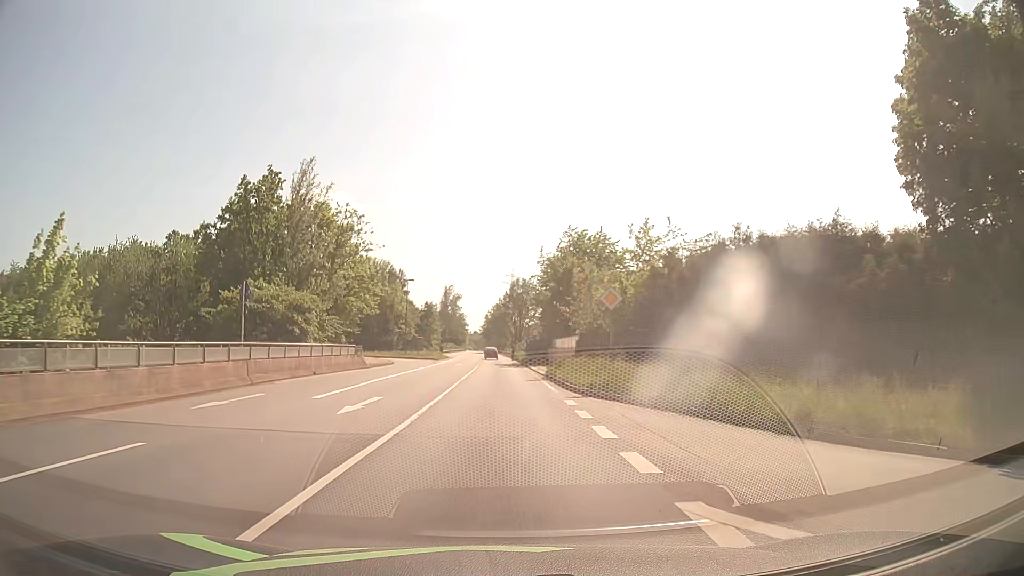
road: primary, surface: asphalt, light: Day
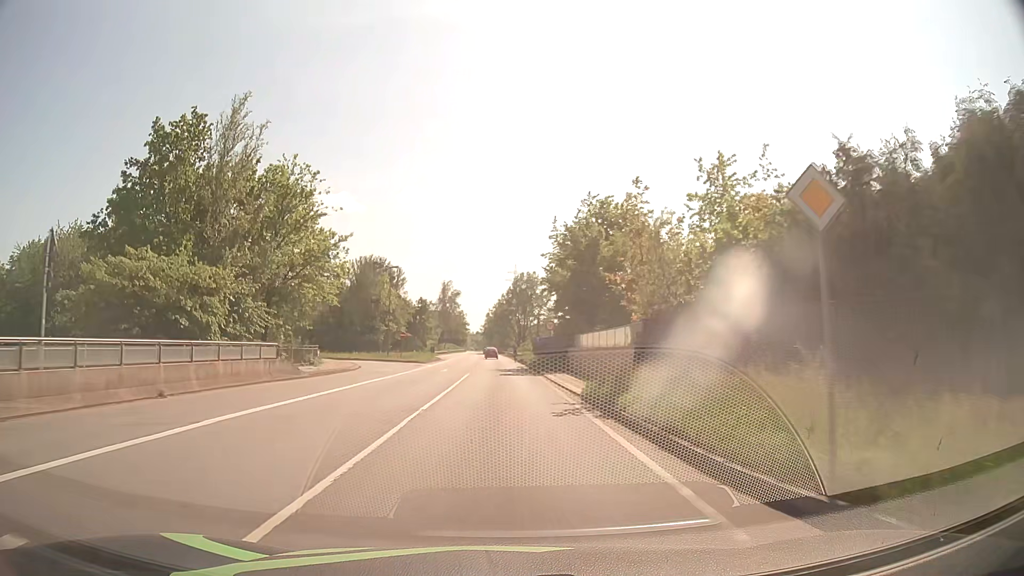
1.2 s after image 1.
(0.0, +14.9) m; 0°
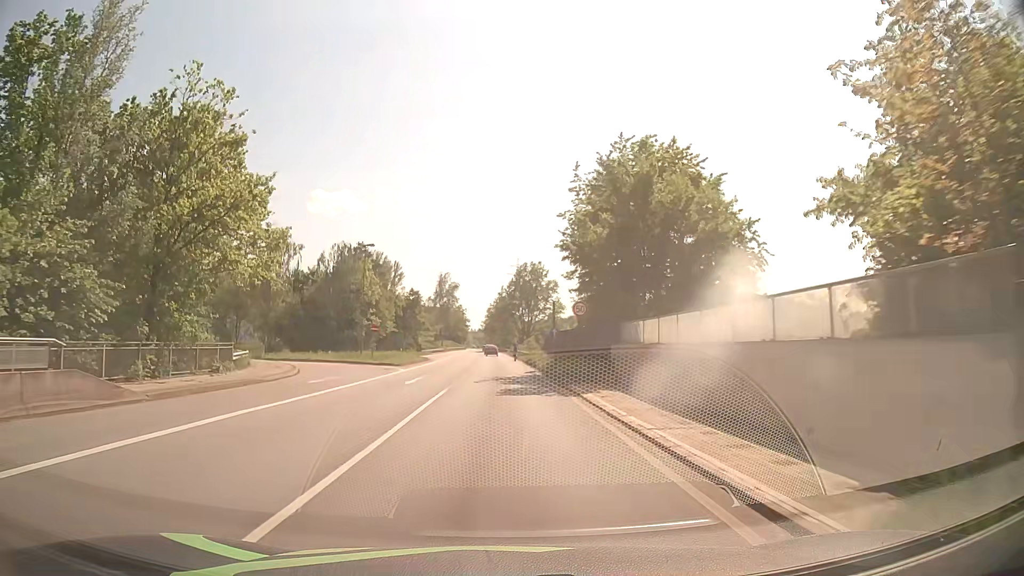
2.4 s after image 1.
(+0.1, +14.8) m; 0°
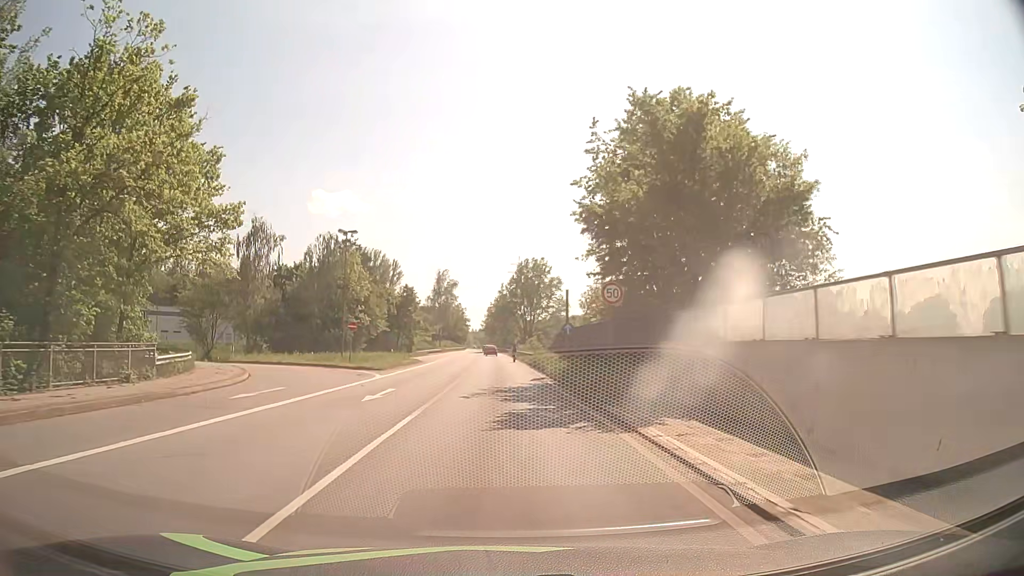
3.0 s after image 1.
(0.0, +7.4) m; 0°
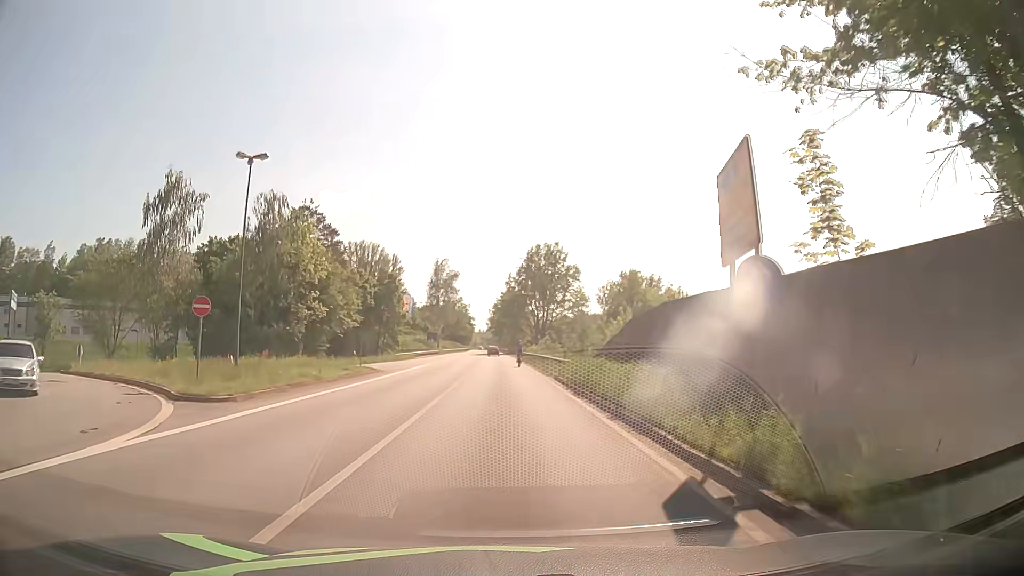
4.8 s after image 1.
(-0.1, +22.0) m; 0°
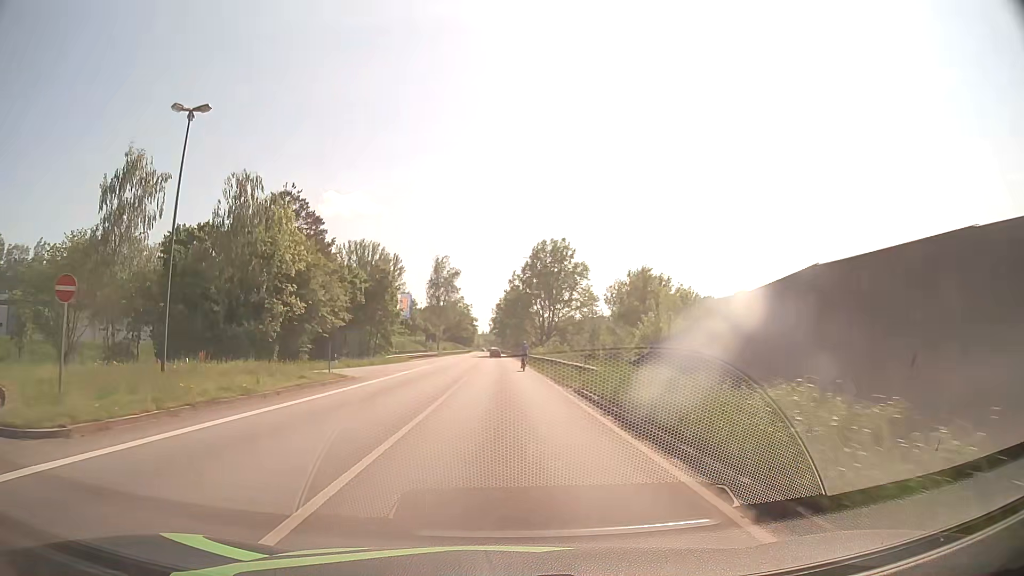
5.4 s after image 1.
(-0.1, +7.3) m; -1°
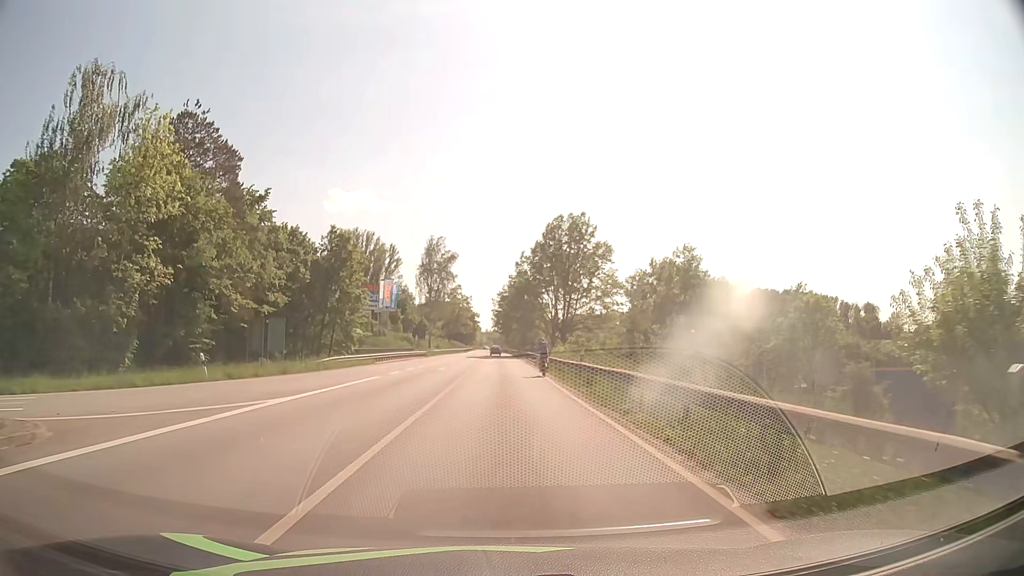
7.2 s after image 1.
(-0.1, +21.7) m; 0°
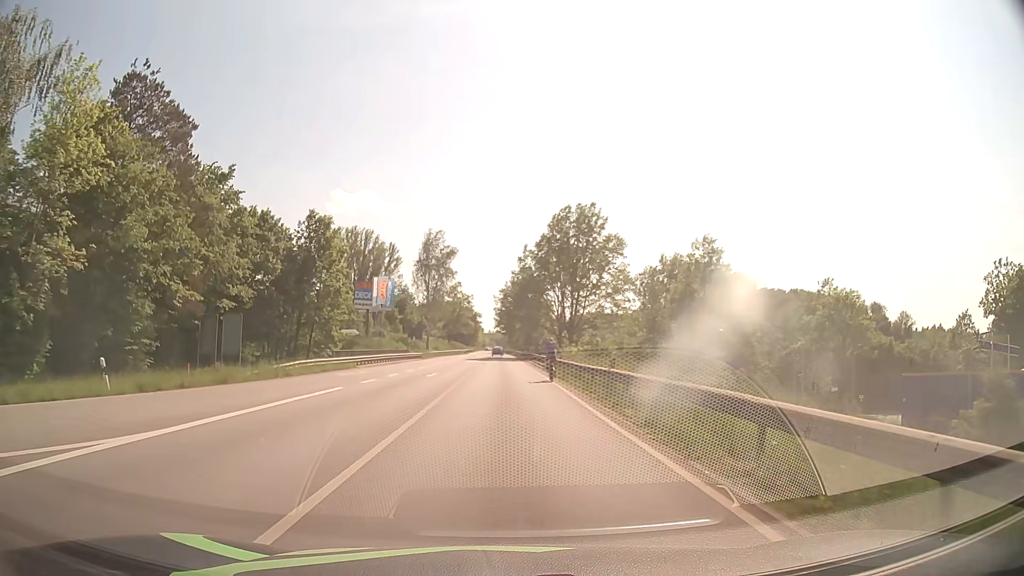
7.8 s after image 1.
(0.0, +7.2) m; 0°
(0, +10) (0, +20) (0, +30) (-1, +40) (-1, +50) (-1, +60) (-1, +70) (-1, +80) (-1, +90) (-1, +100) m
